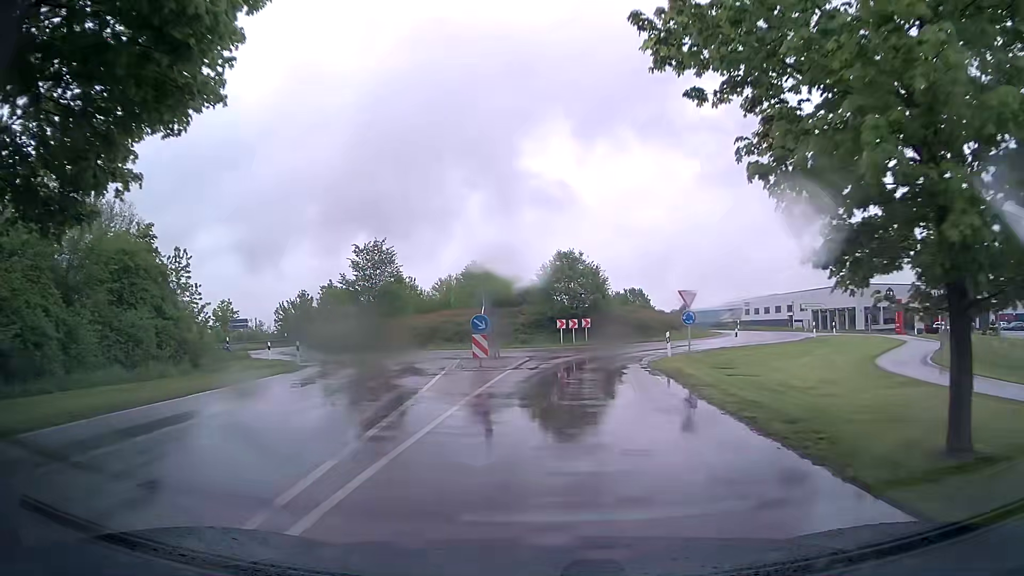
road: tertiary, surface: asphalt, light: Day
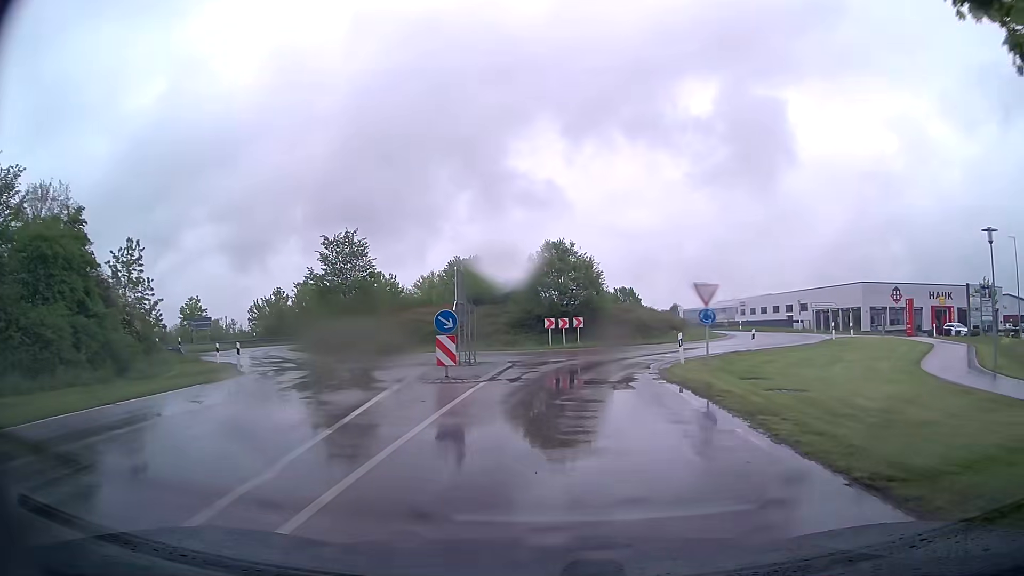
(+0.1, +4.9) m; +1°
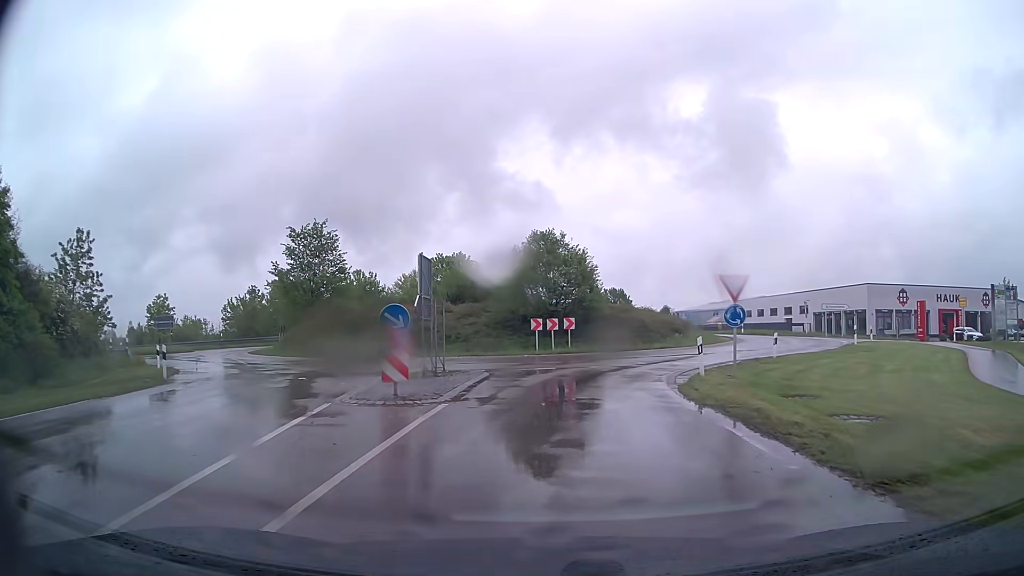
(+0.1, +4.5) m; +2°
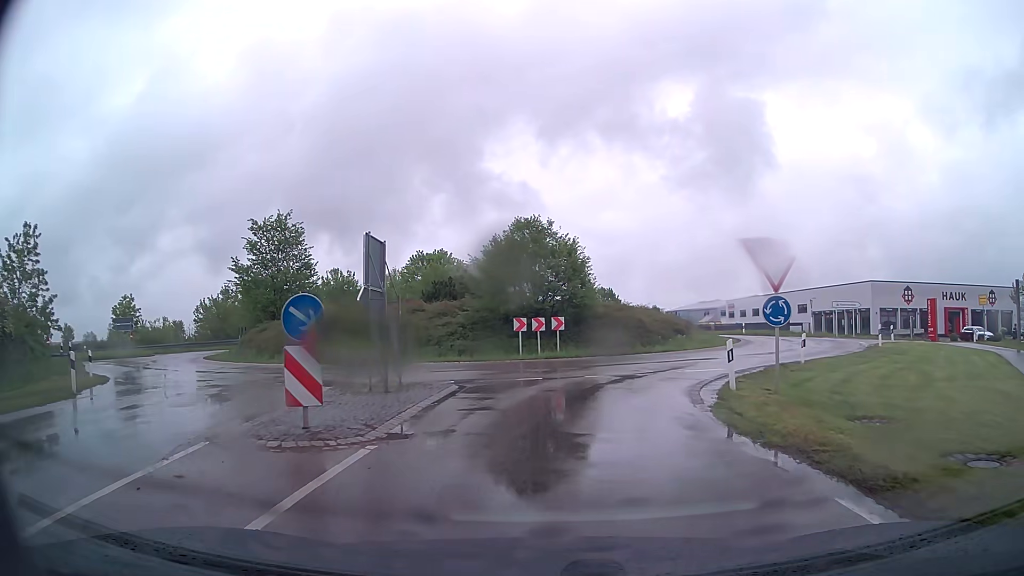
(0.0, +4.2) m; +1°
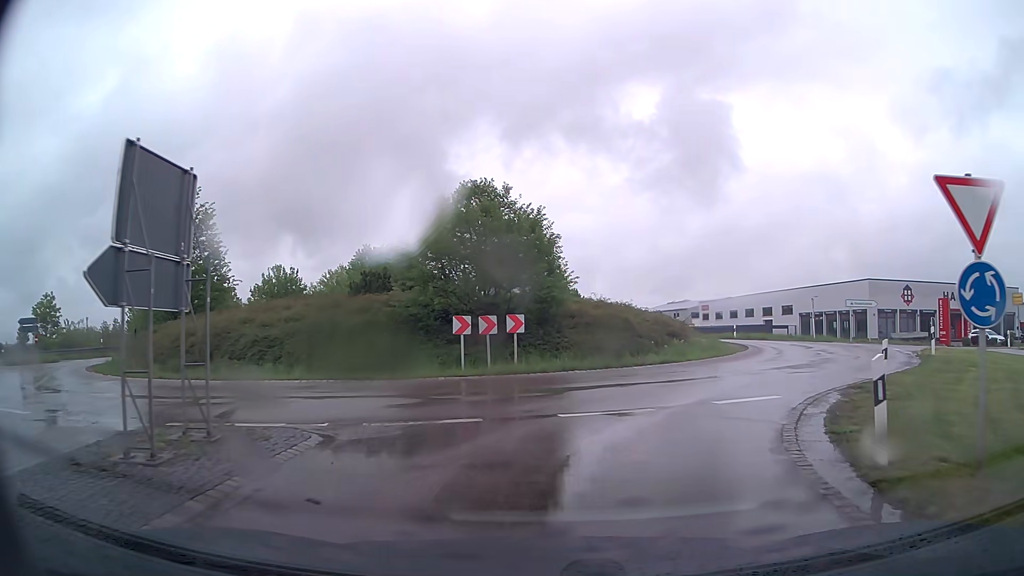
(+0.2, +7.7) m; +3°
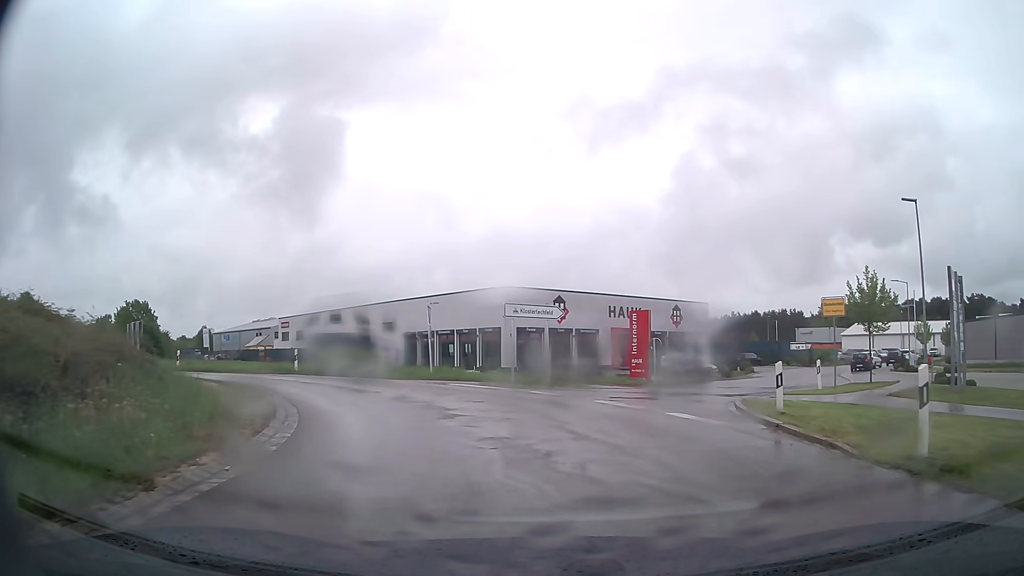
(+5.7, +18.1) m; +34°
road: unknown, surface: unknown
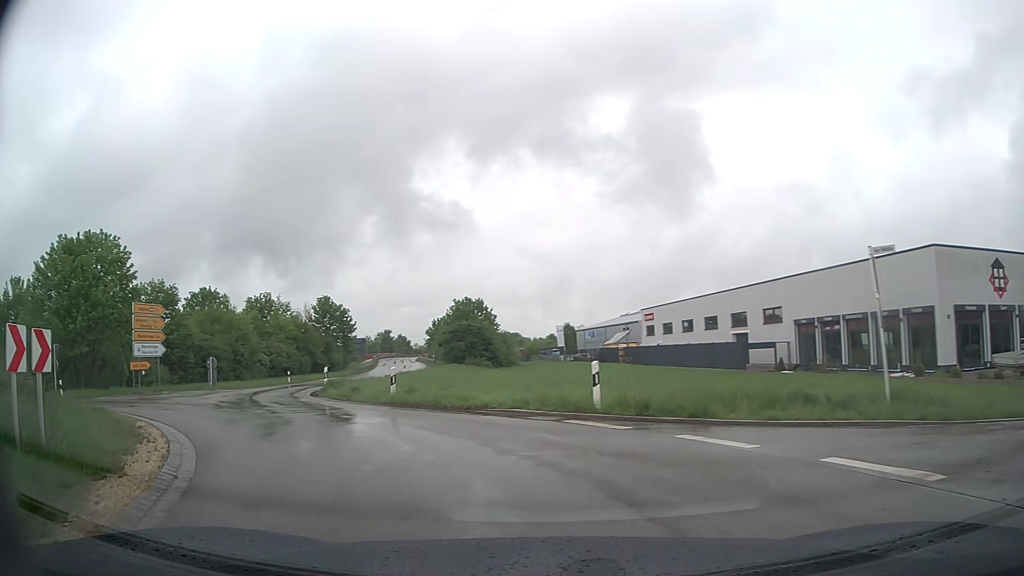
(-3.0, +15.2) m; -33°
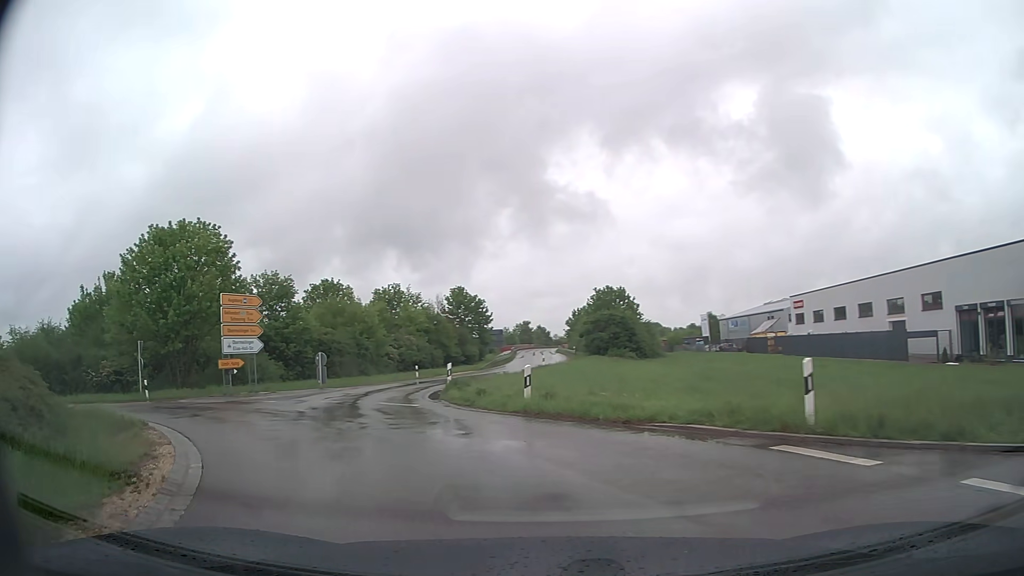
(-0.3, +3.9) m; -11°
(-3, +10) (-10, +16) (-19, +19) (-29, +16) (-38, +11) (-48, +9) (-58, +10) (-67, +11) (-77, +14) (-87, +17) m
